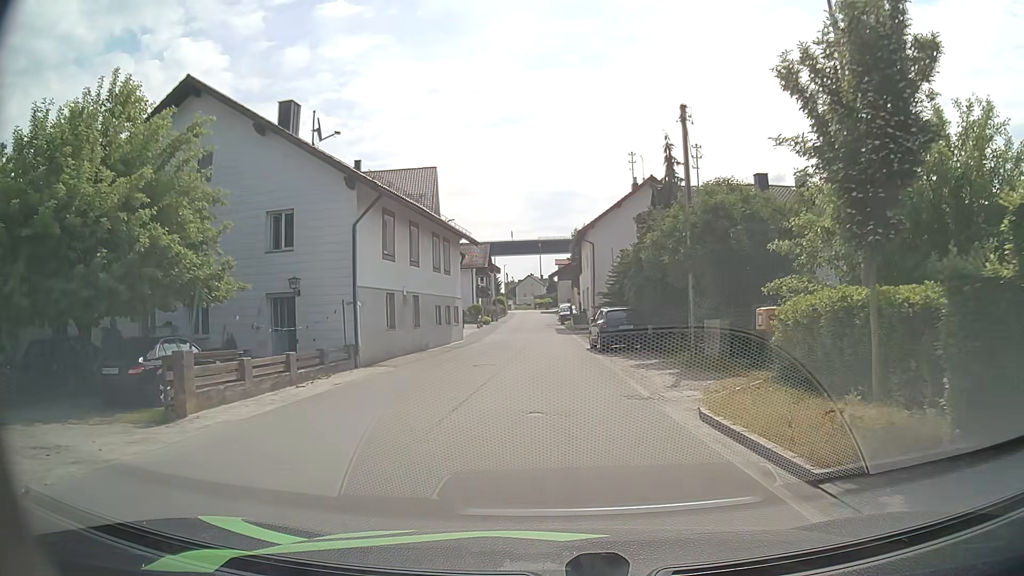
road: unclassified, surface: asphalt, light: Day
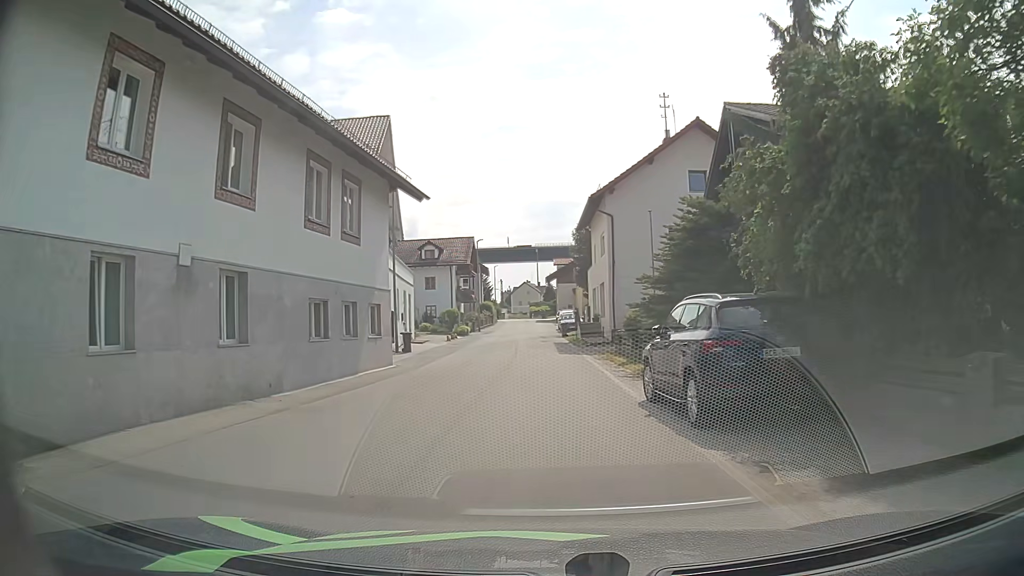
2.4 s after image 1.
(-0.1, +16.4) m; 0°
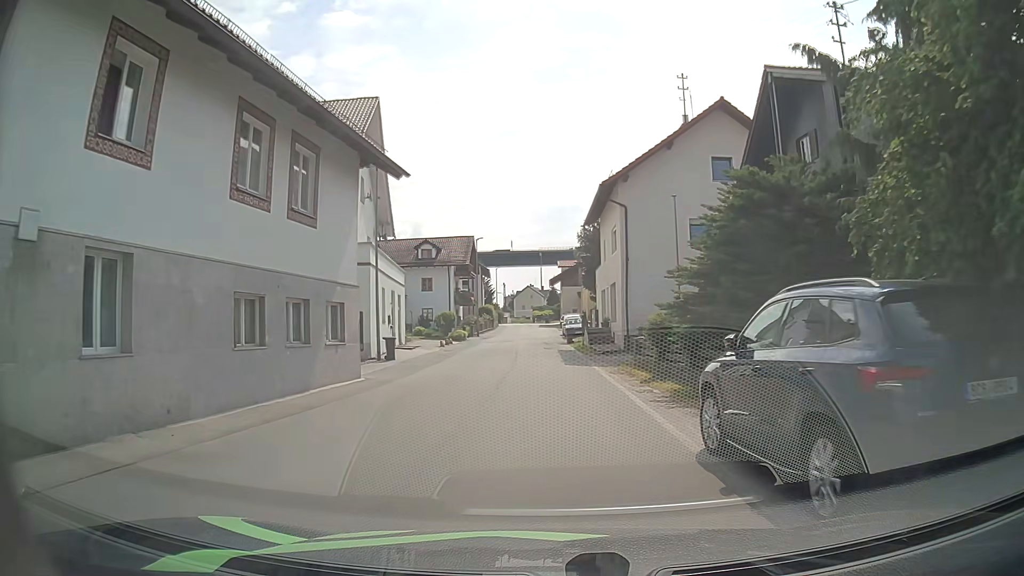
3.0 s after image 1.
(-0.1, +4.0) m; -2°
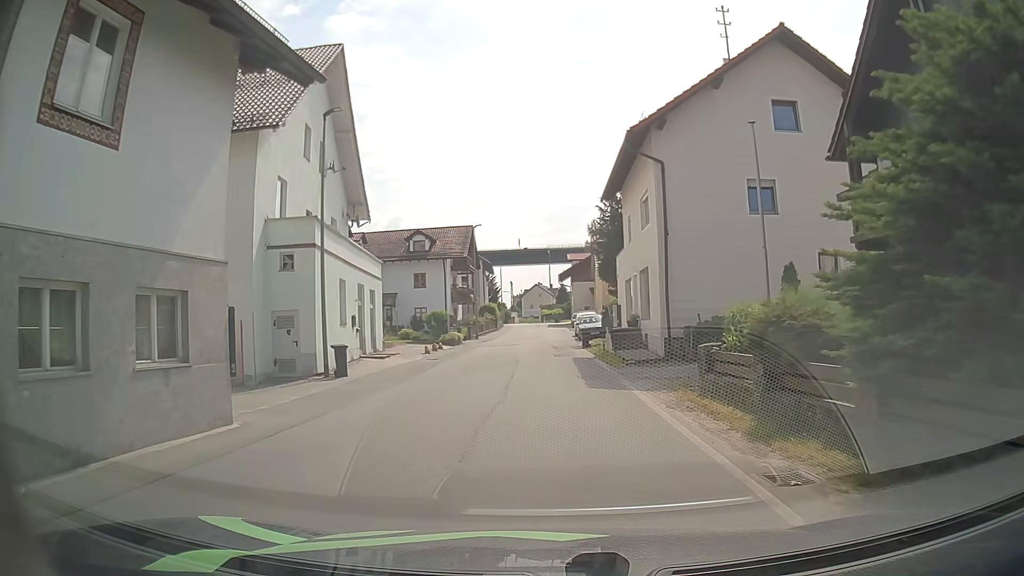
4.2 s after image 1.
(+0.1, +7.8) m; 0°
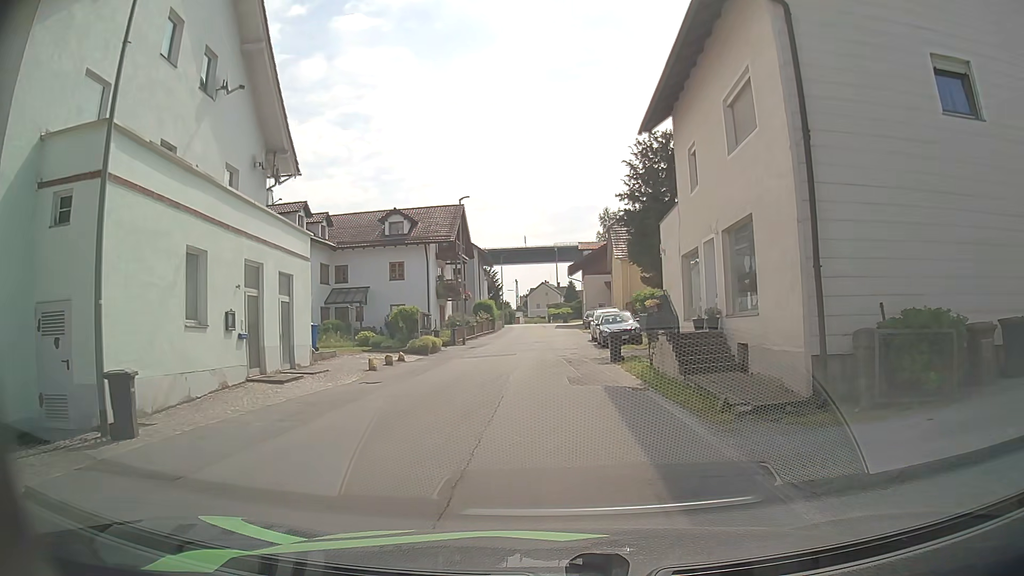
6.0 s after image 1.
(0.0, +11.3) m; 0°
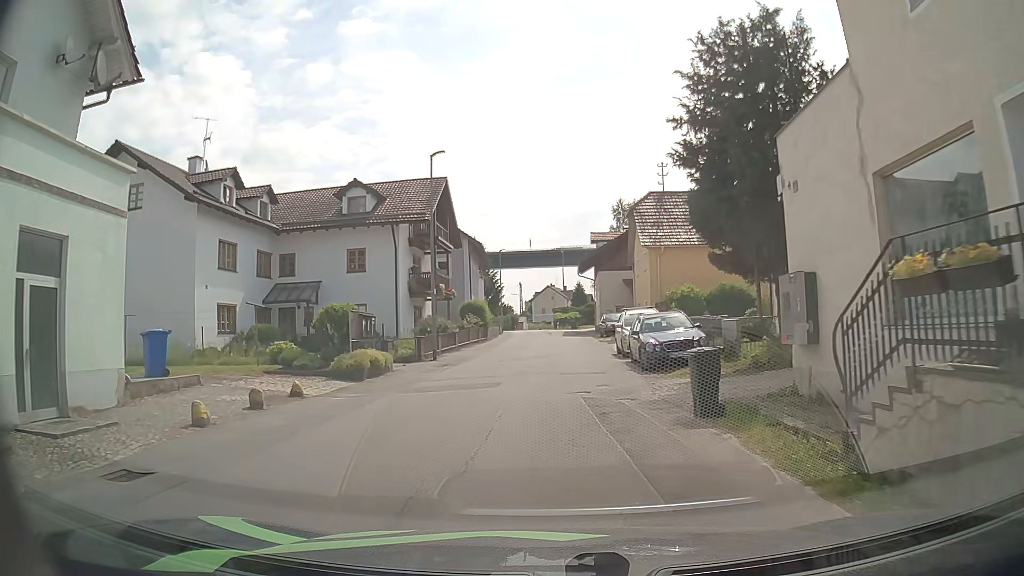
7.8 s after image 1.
(-0.1, +11.2) m; 0°
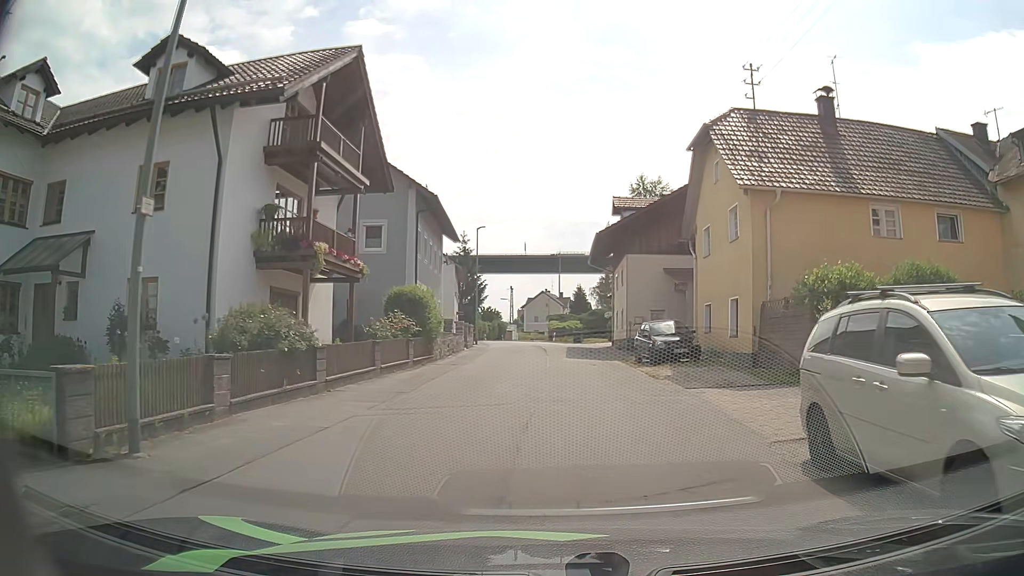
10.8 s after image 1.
(-0.5, +19.8) m; 0°
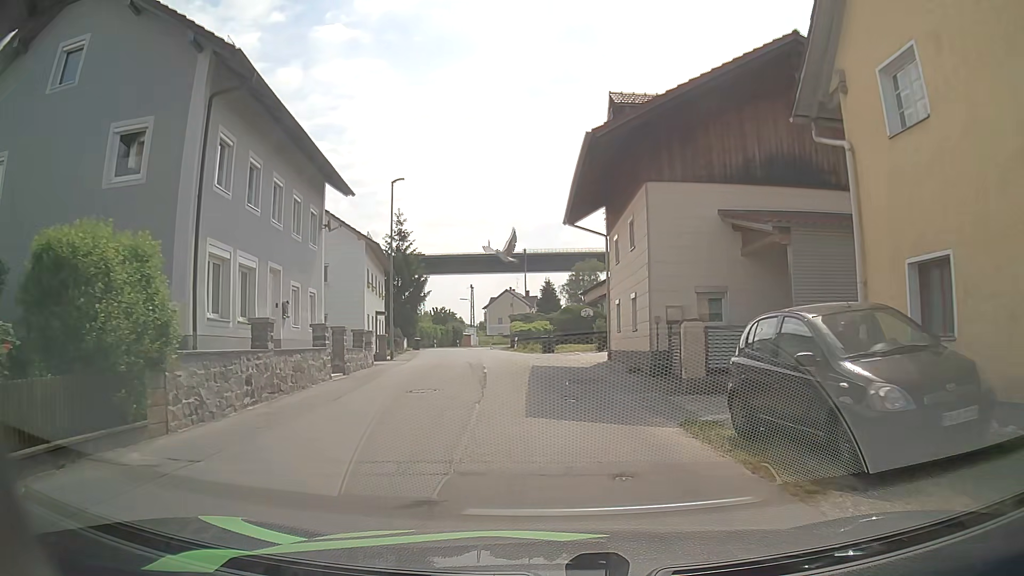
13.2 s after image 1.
(+0.6, +16.9) m; +3°
(0, +10) (-1, +20) (-2, +30) (-3, +40) (-5, +50) (-6, +60) (-7, +70) (-7, +80) (-6, +89) (-4, +99) m
